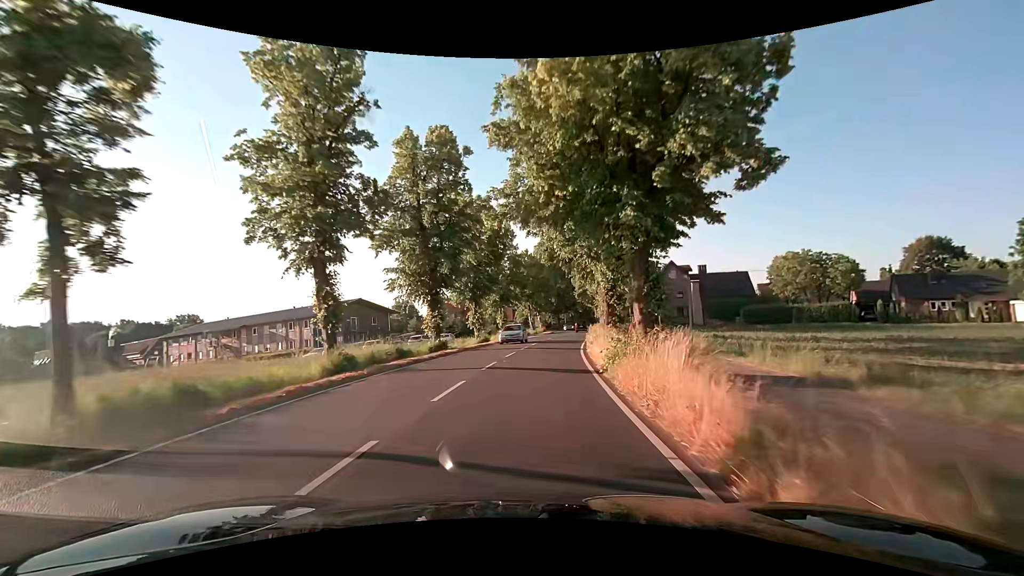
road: secondary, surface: asphalt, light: Day
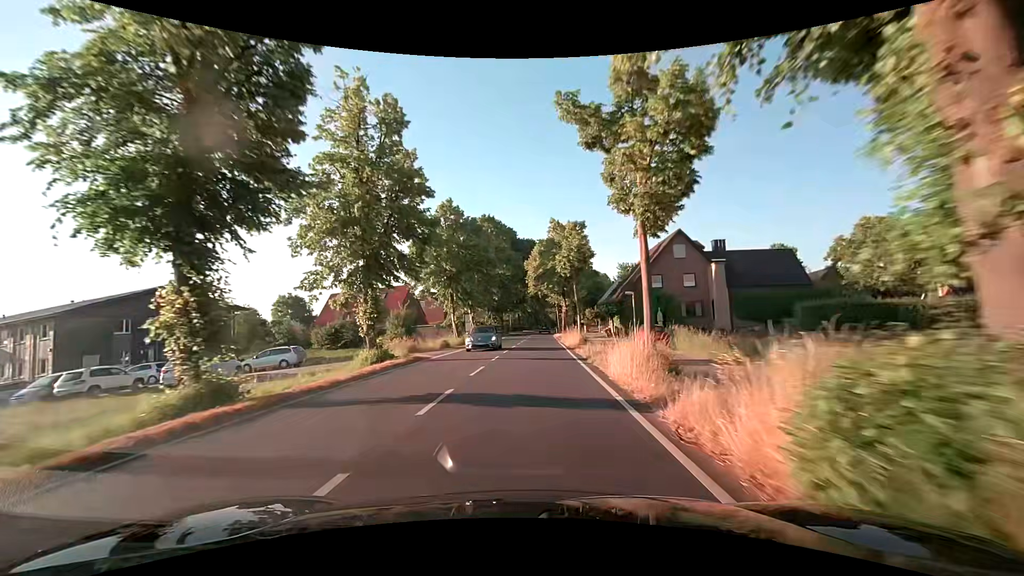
(+1.6, +31.0) m; +6°
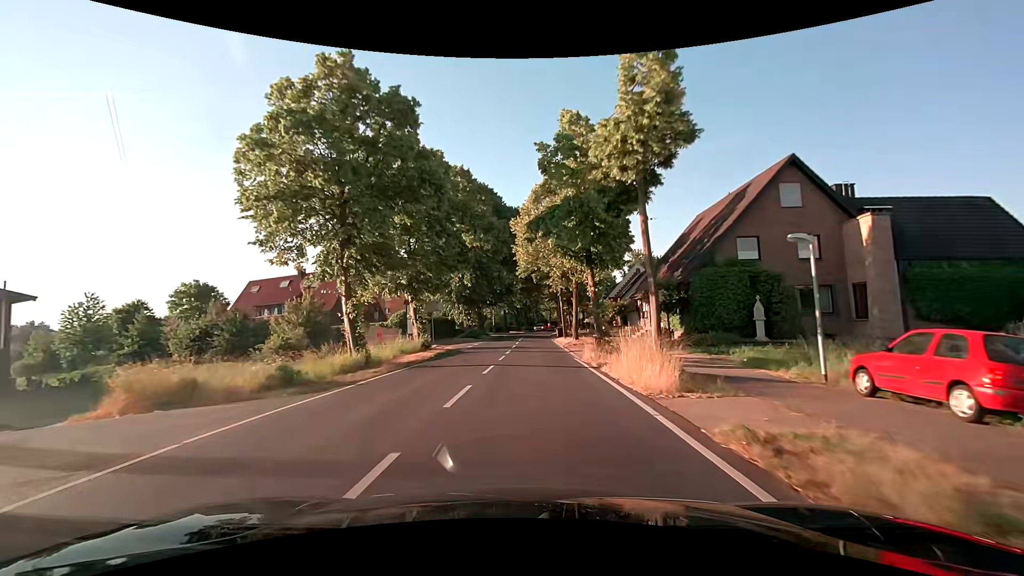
(+0.4, +23.3) m; +1°
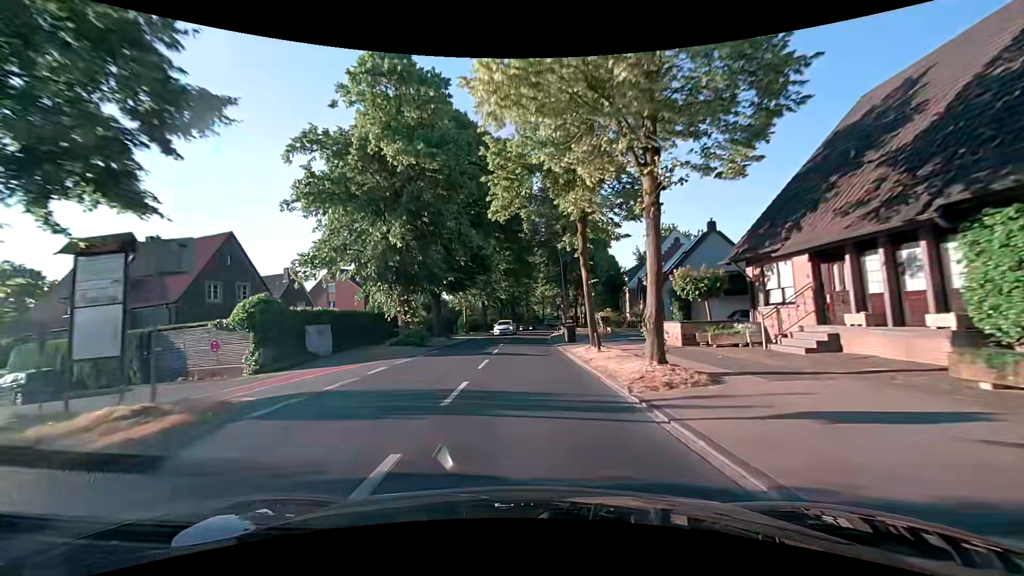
(+0.5, +23.4) m; +2°
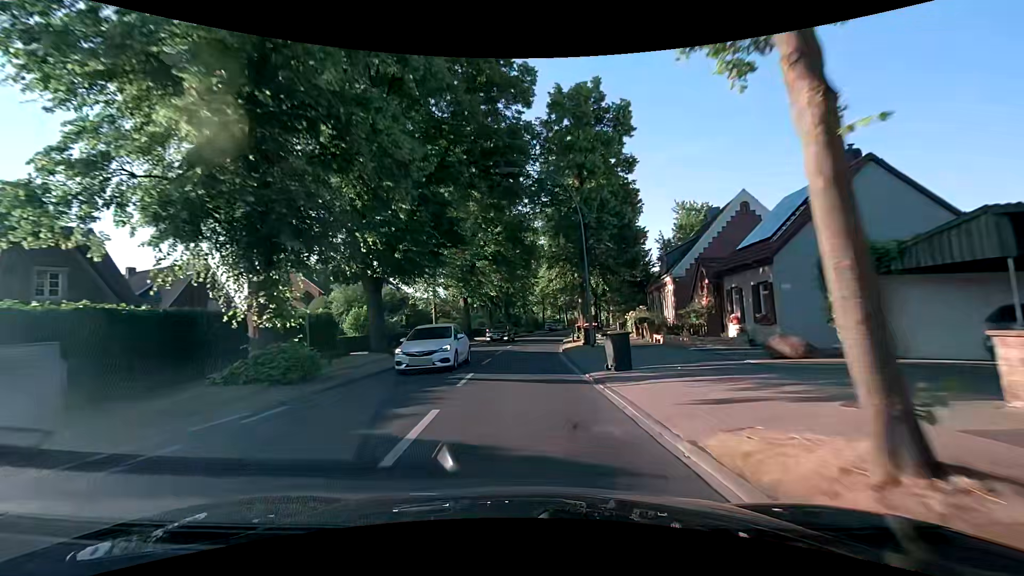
(-0.1, +15.6) m; 0°
